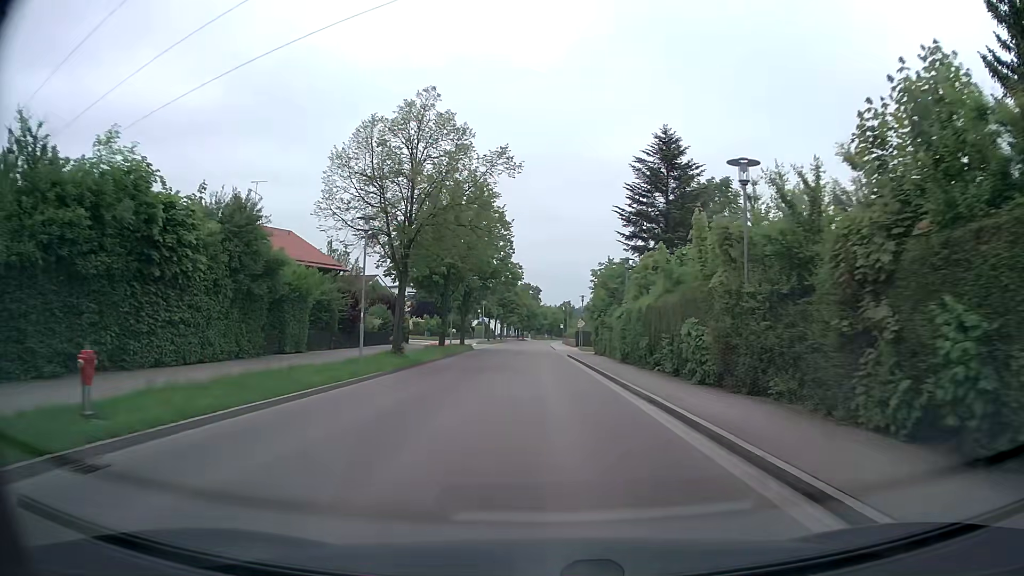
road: tertiary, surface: asphalt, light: Day
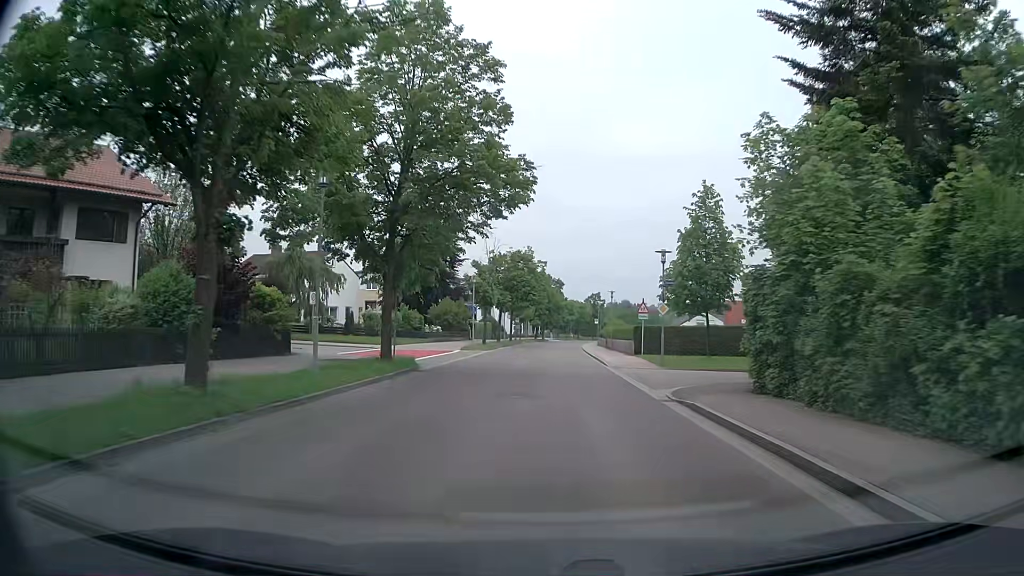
(-0.5, +32.2) m; -1°
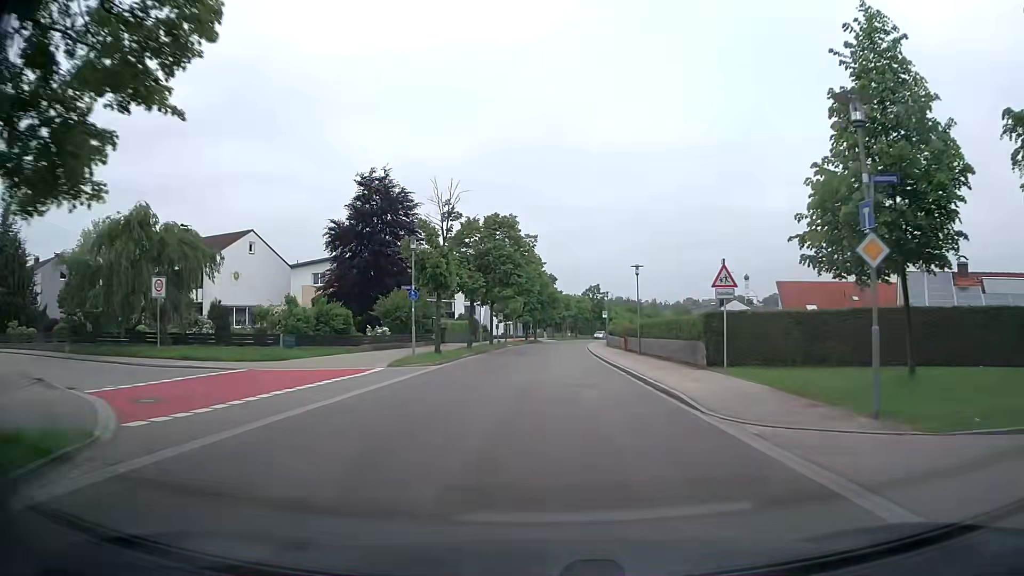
(0.0, +19.7) m; 0°
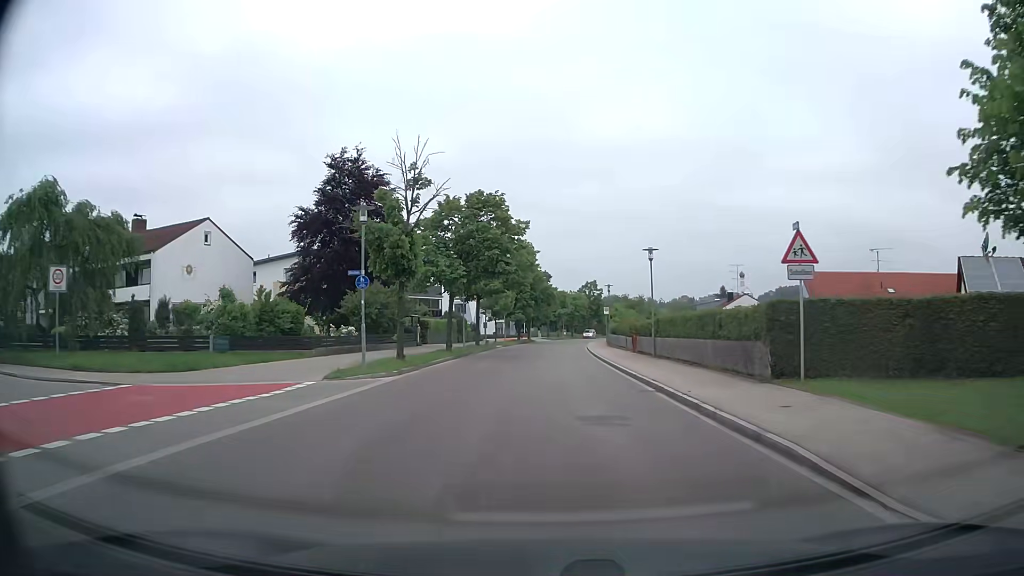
(0.0, +6.9) m; +1°
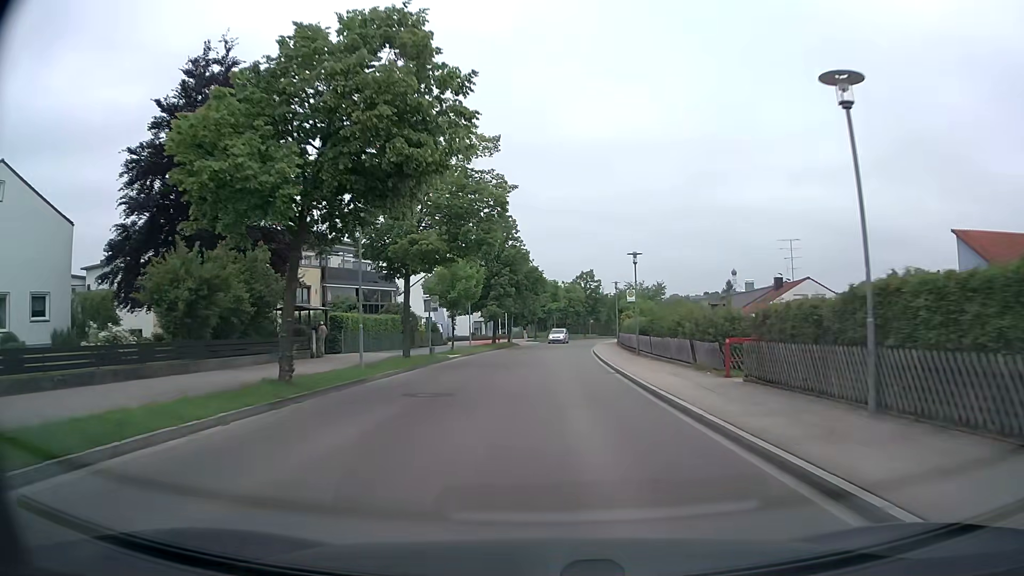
(+0.2, +22.0) m; +1°
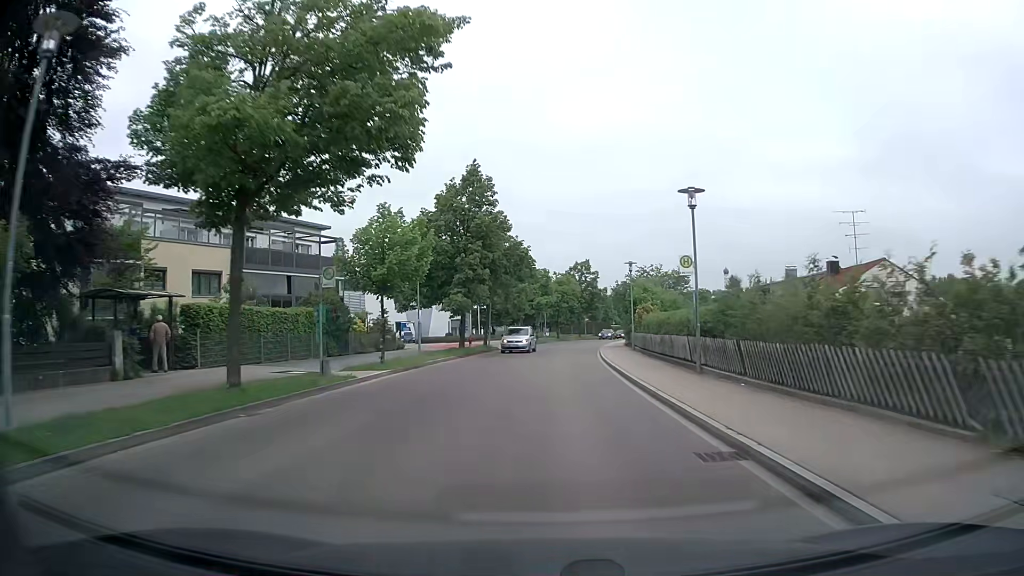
(+0.1, +14.8) m; +1°
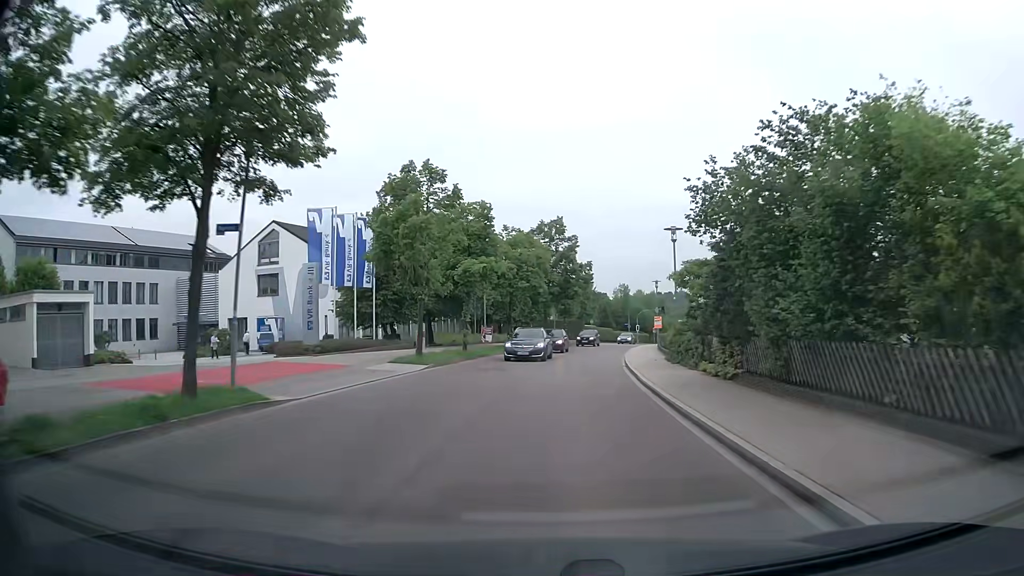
(+0.8, +36.4) m; +3°
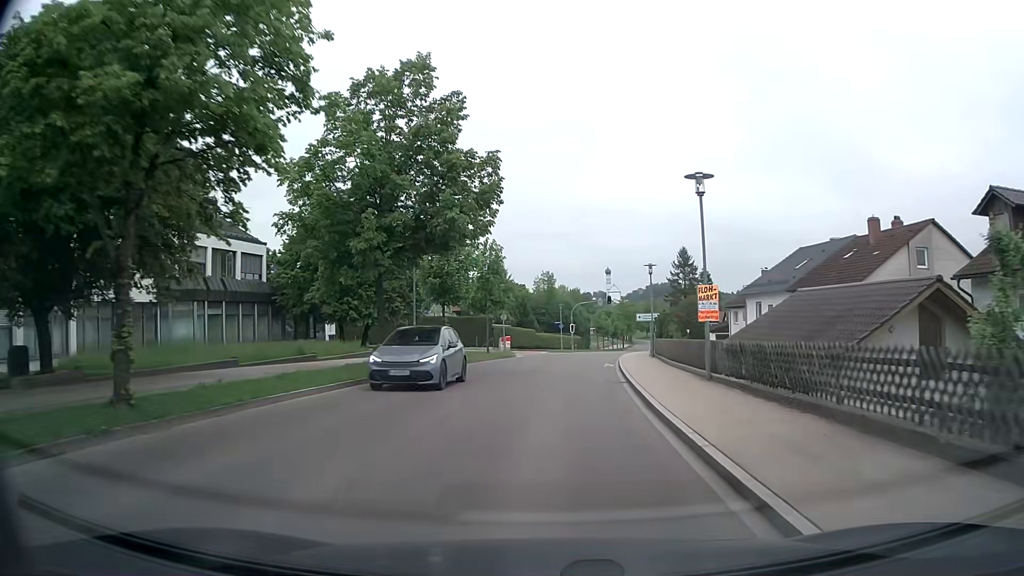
(+2.7, +35.7) m; +7°
(0, +10) (0, +20) (+1, +30) (+2, +40) (+4, +50) (+5, +60) (+7, +69) (+9, +79) (+11, +89) (+13, +99) m
